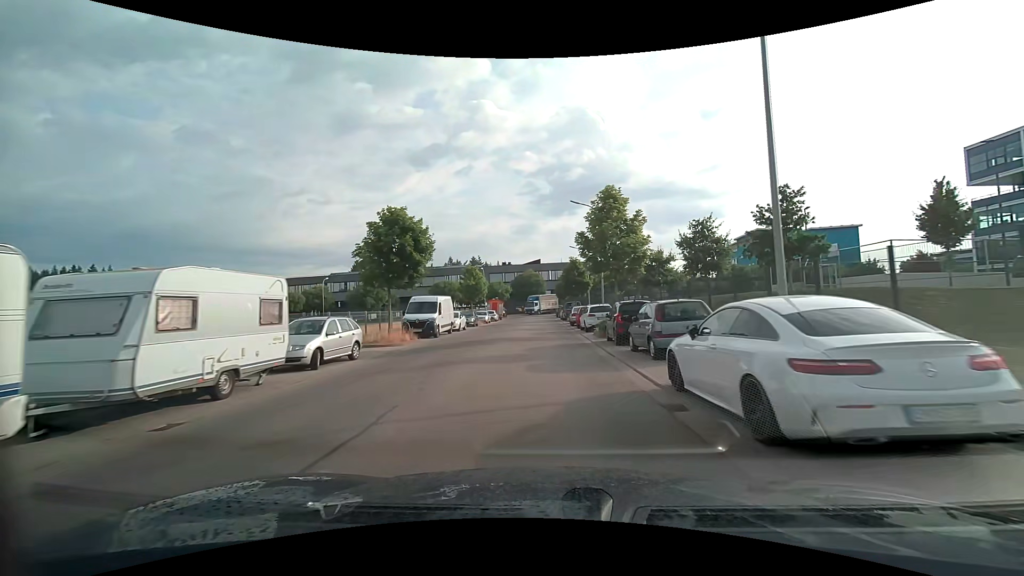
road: tertiary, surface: asphalt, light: Day
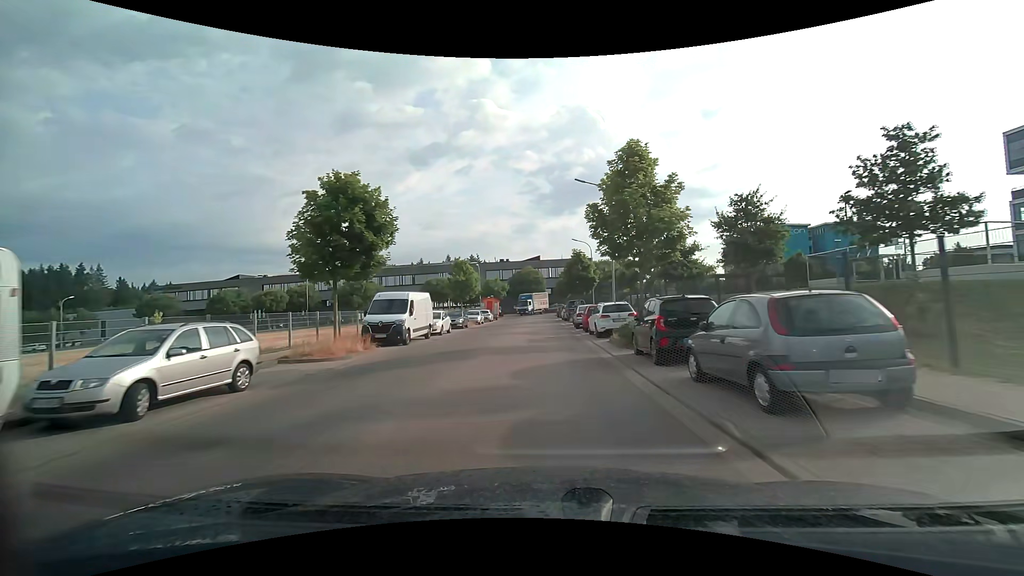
(0.0, +6.2) m; 0°
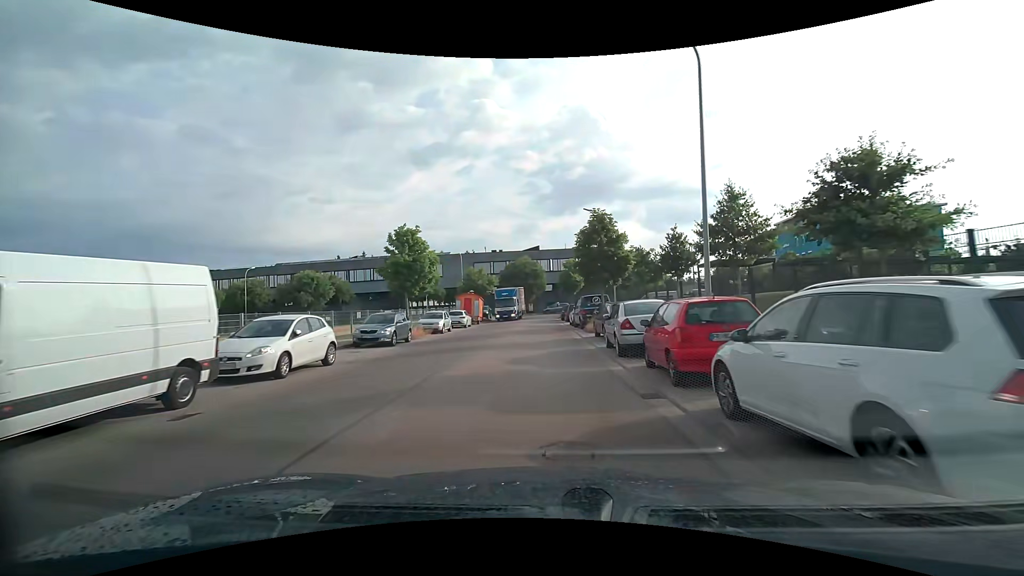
(-0.1, +18.1) m; 0°
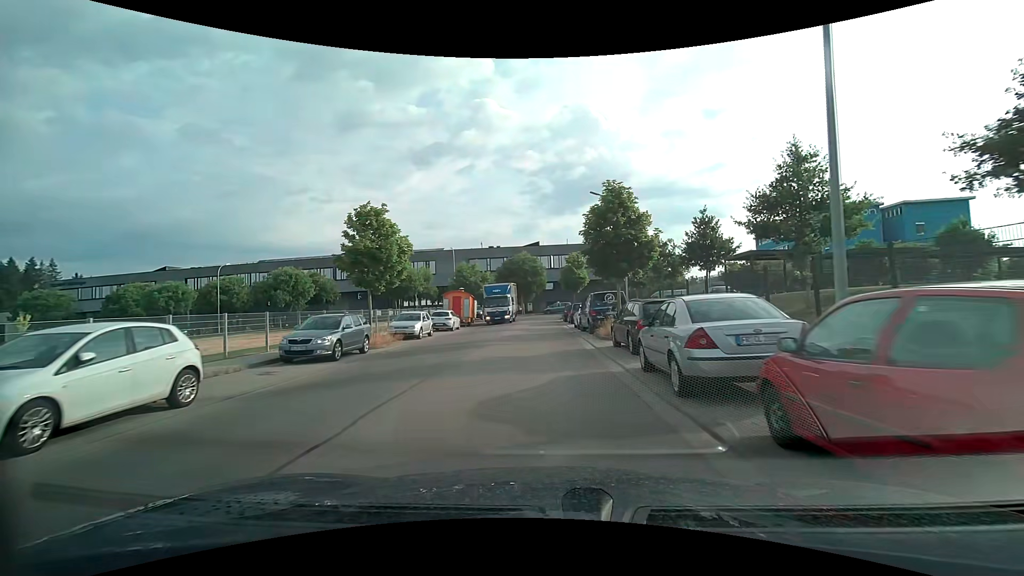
(0.0, +5.9) m; 0°
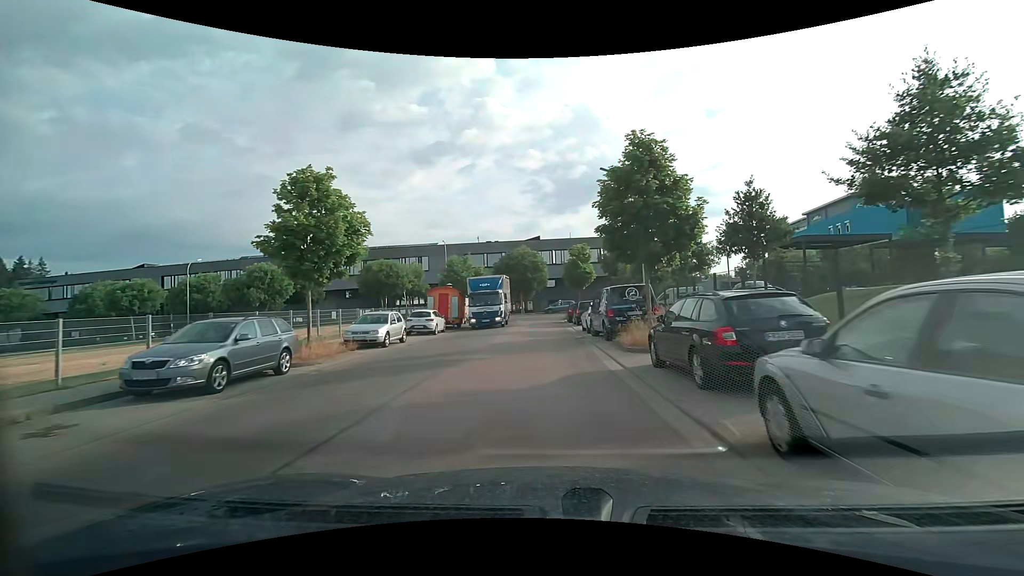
(0.0, +5.8) m; 0°
